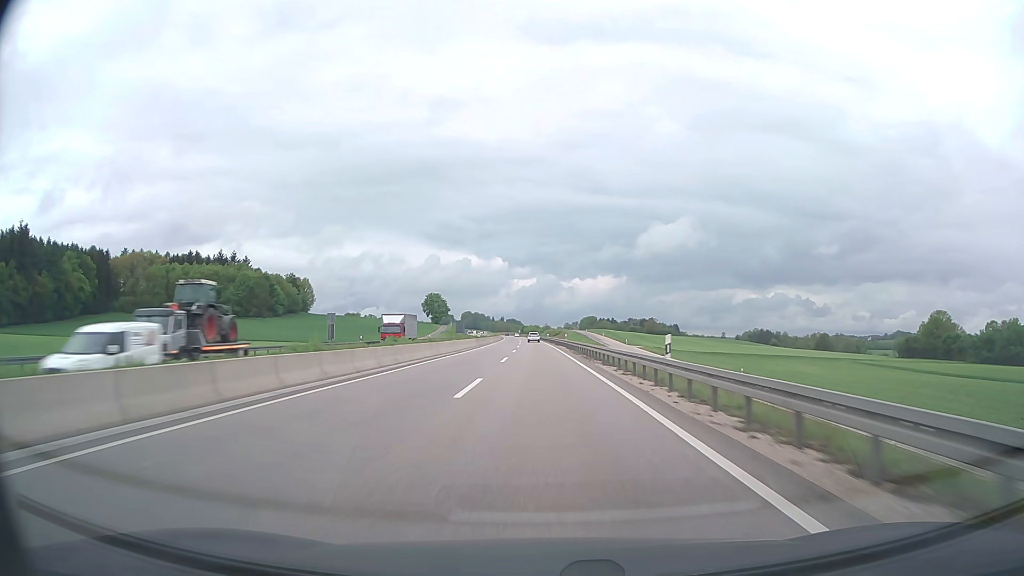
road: trunk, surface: asphalt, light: Day
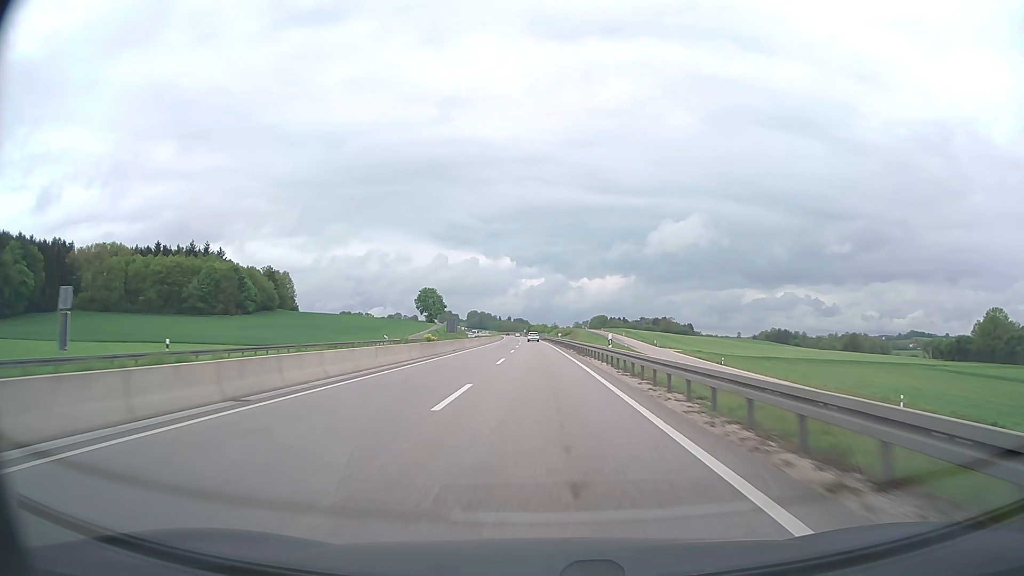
(-0.2, +38.4) m; -1°
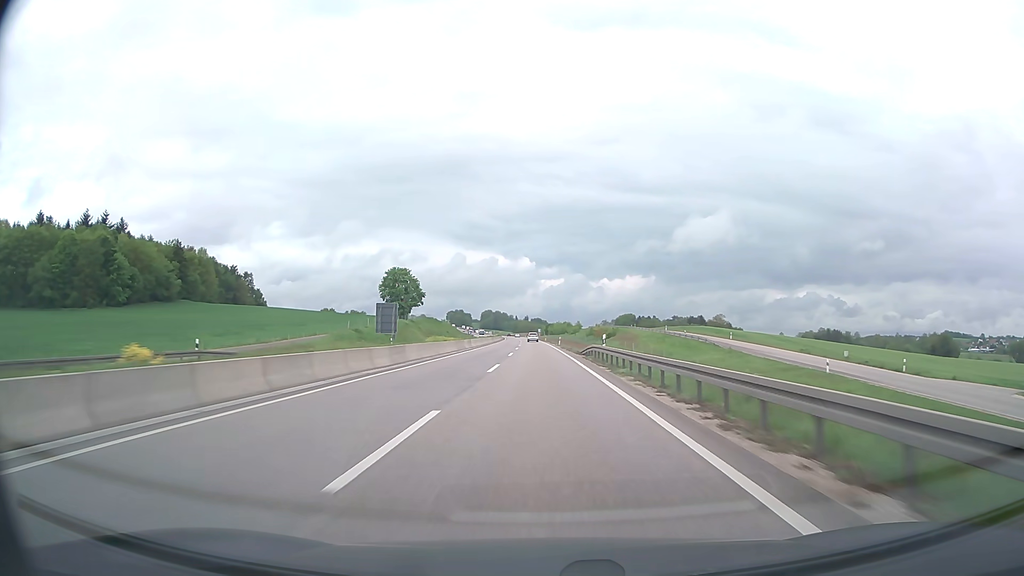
(-1.6, +96.4) m; -2°
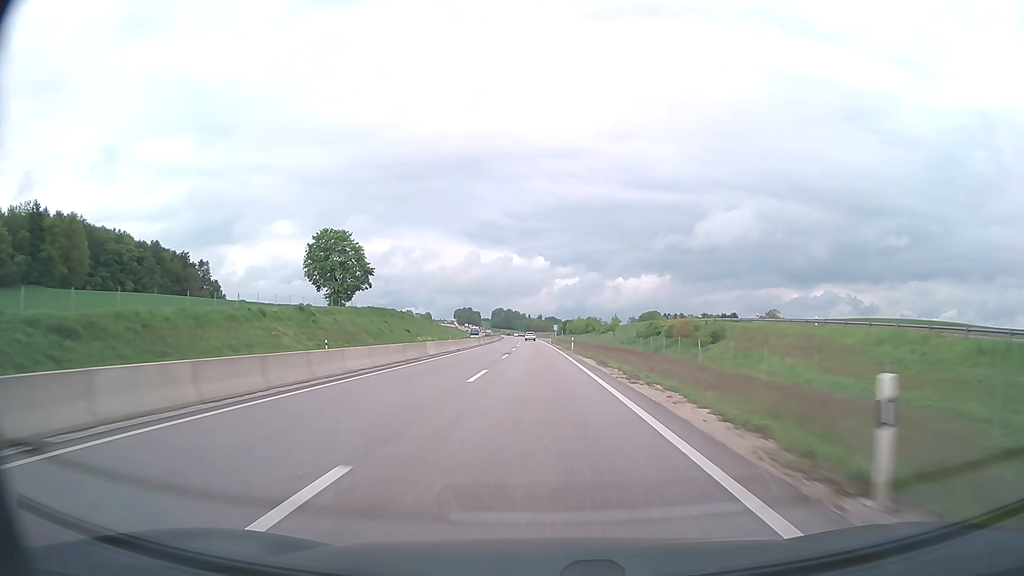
(-0.8, +77.3) m; -1°
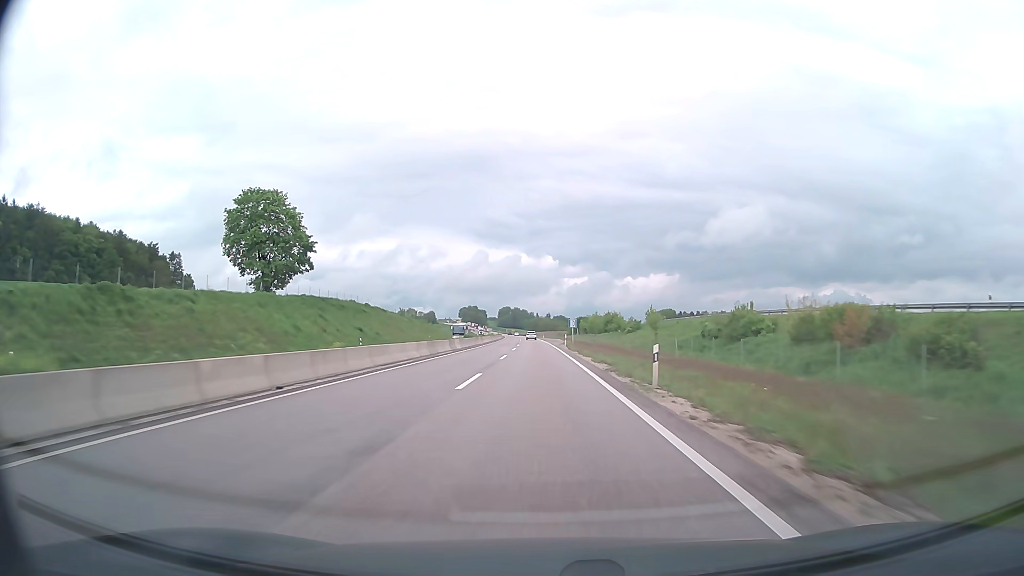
(-0.2, +38.7) m; -1°
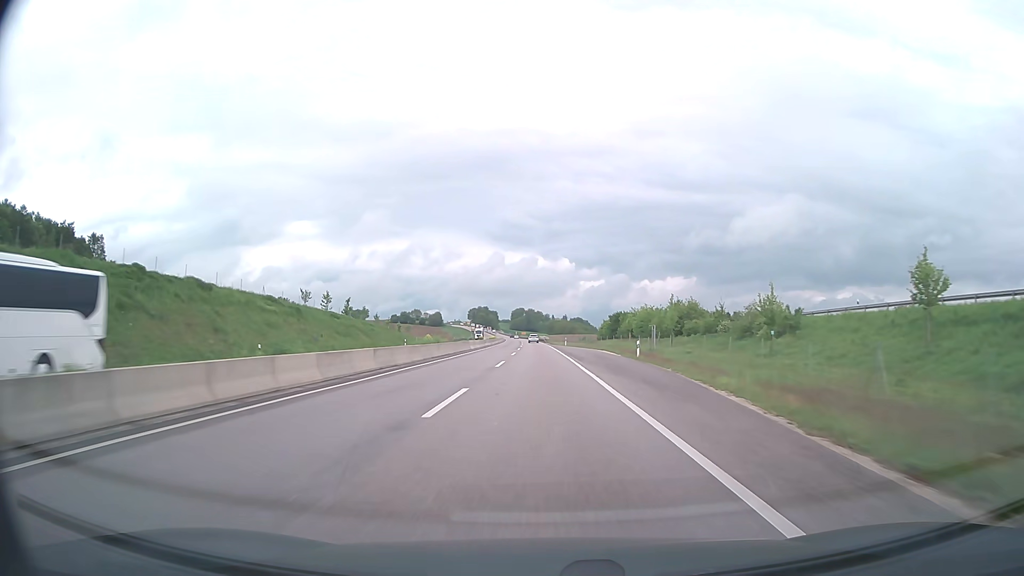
(-0.9, +77.3) m; -1°
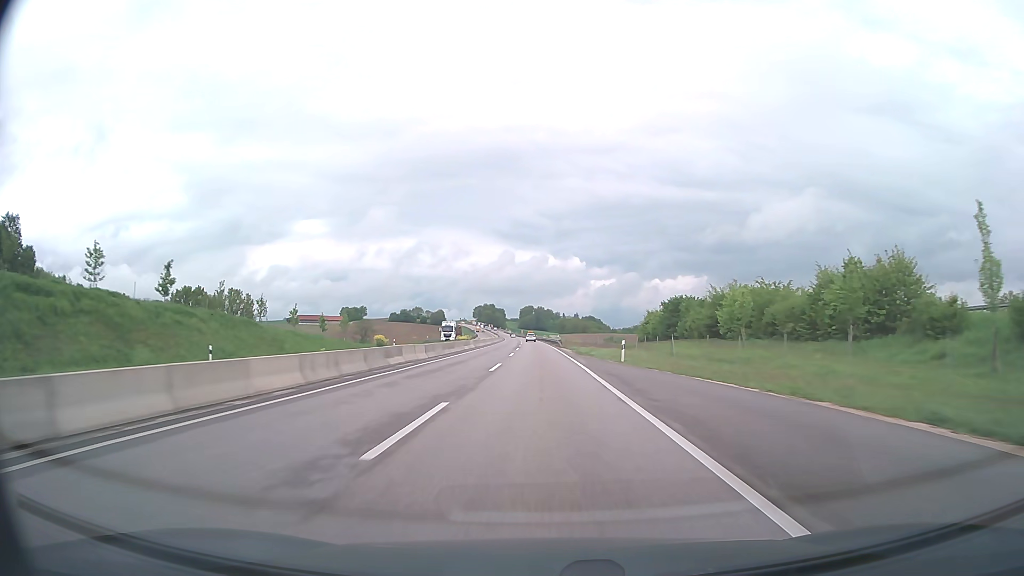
(-0.4, +58.0) m; -1°
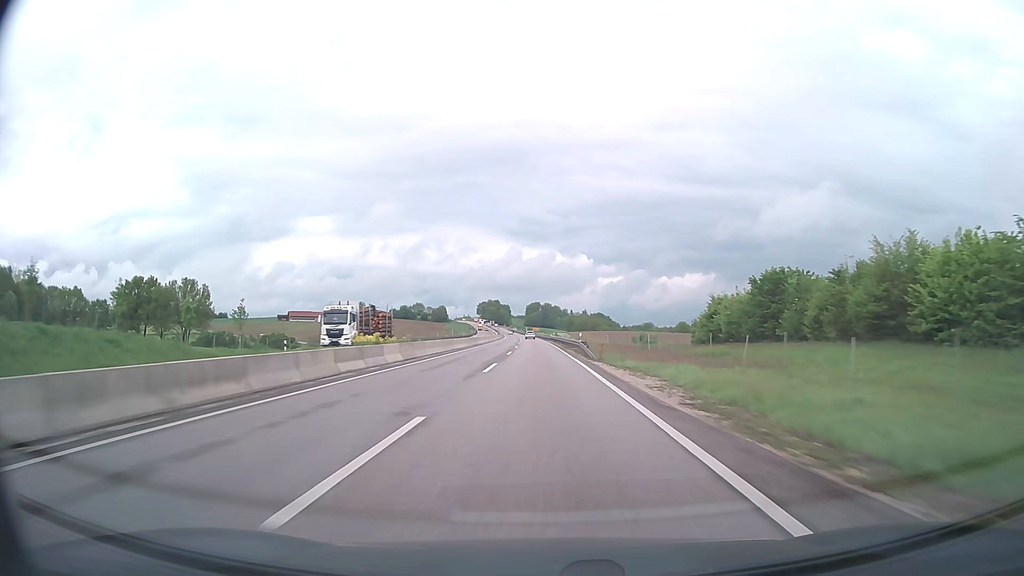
(-0.2, +38.7) m; -1°
(0, +10) (0, +20) (0, +30) (0, +40) (0, +50) (0, +60) (-1, +70) (-1, +80) (-1, +90) (-1, +100) m
